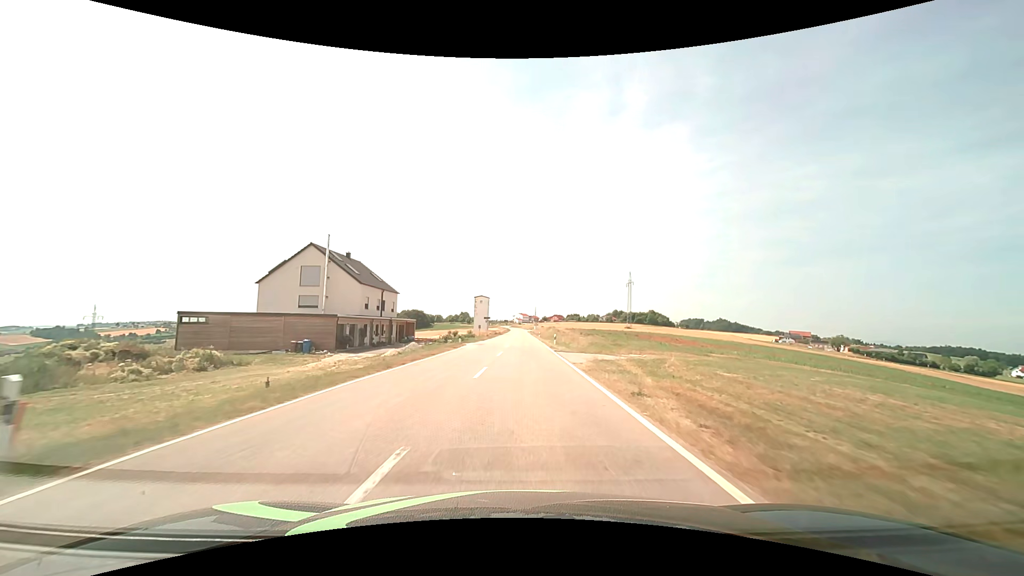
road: tertiary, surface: asphalt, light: Day
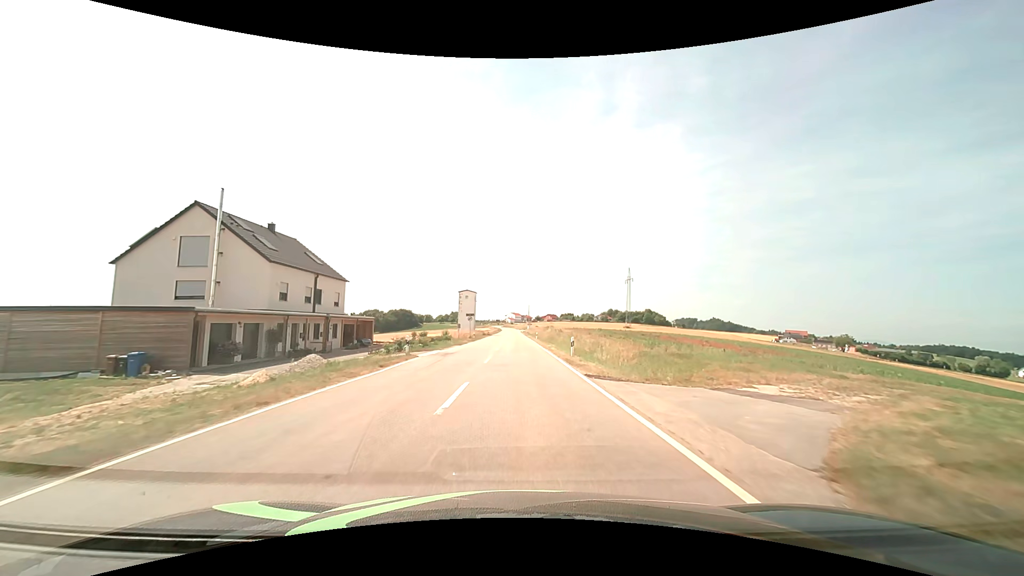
(+0.1, +17.3) m; +1°
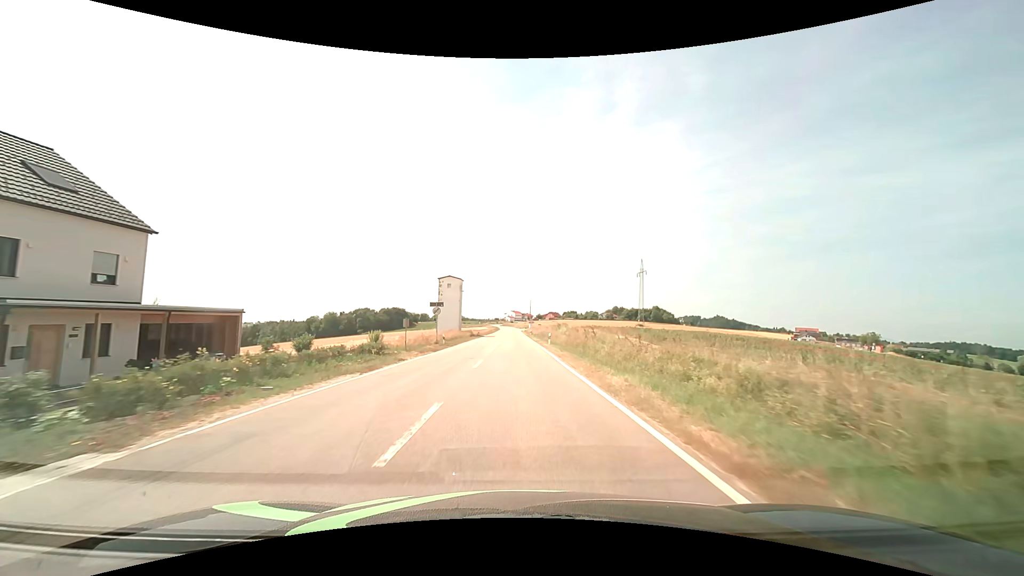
(+0.1, +26.3) m; 0°
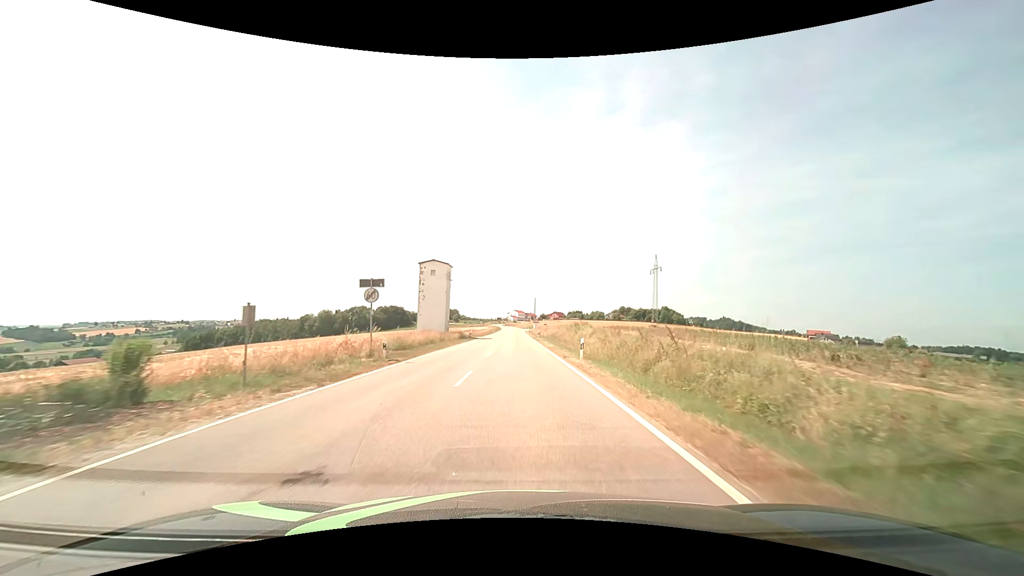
(0.0, +17.6) m; 0°
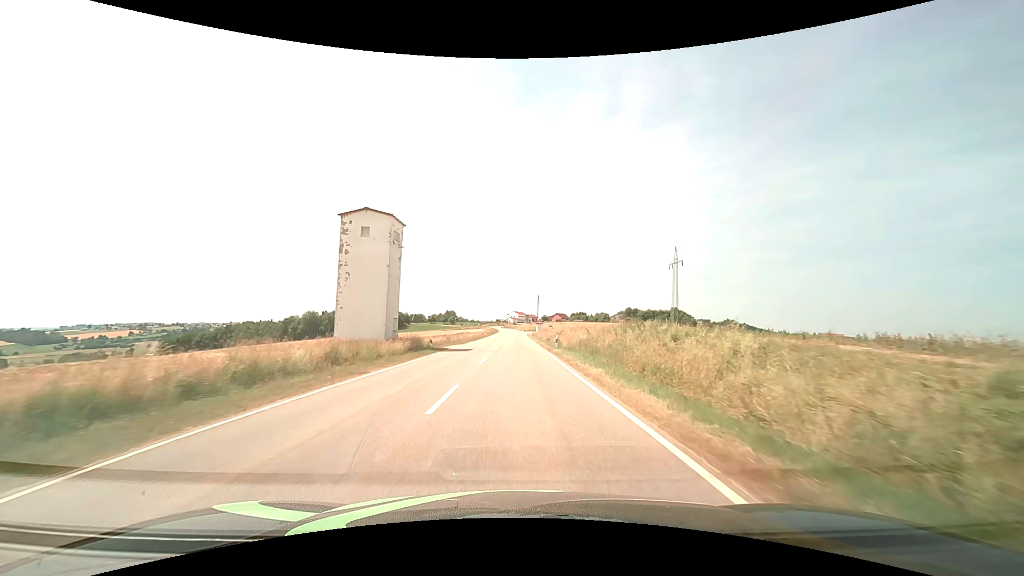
(0.0, +26.6) m; 0°
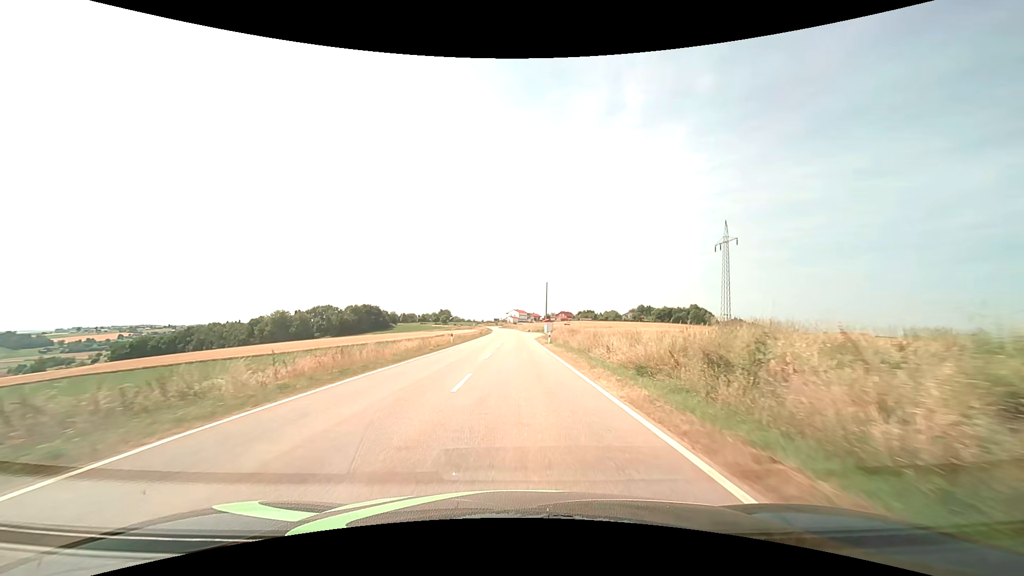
(-0.1, +44.6) m; 0°
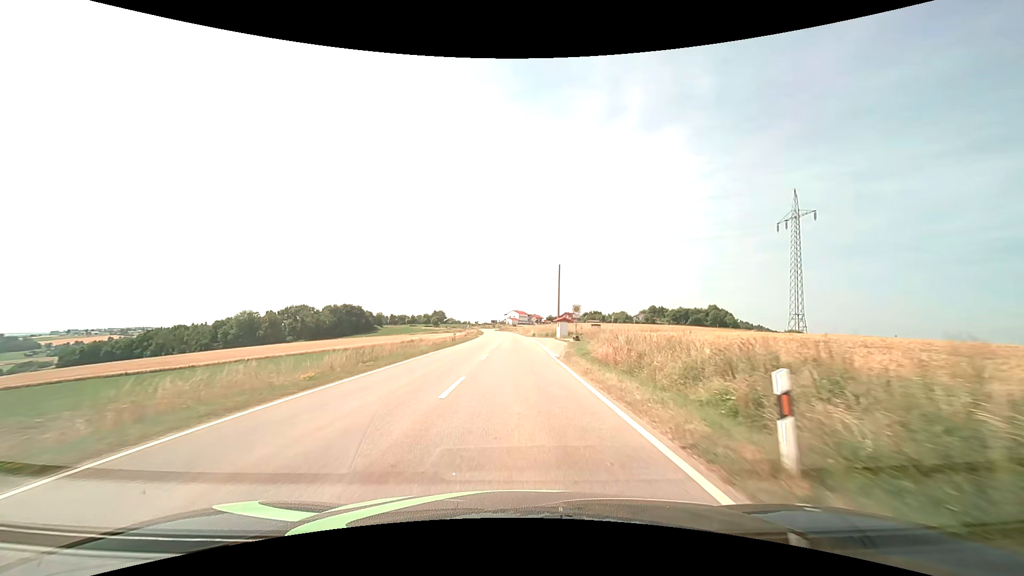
(+0.1, +35.8) m; 0°
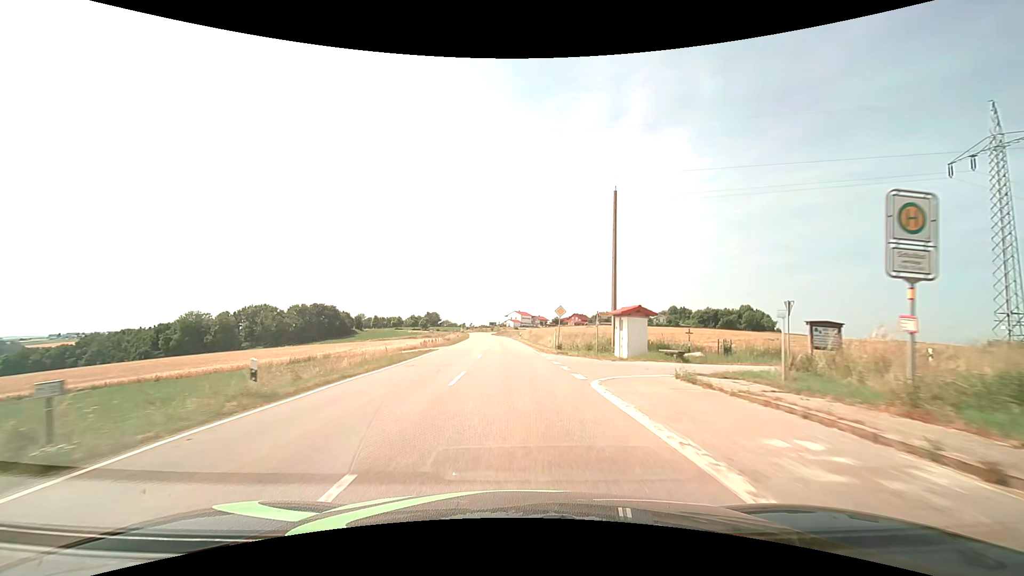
(-0.2, +44.4) m; 0°
(0, +10) (0, +20) (0, +30) (-1, +40) (-1, +50) (-2, +60) (-2, +70) (-3, +80) (-4, +90) (-5, +100) m
